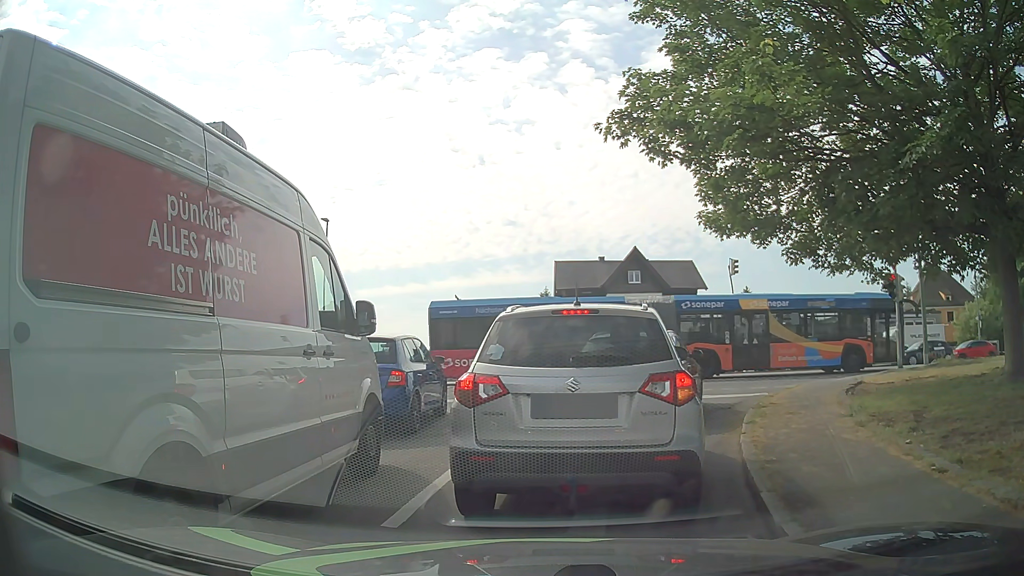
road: residential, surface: asphalt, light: Day
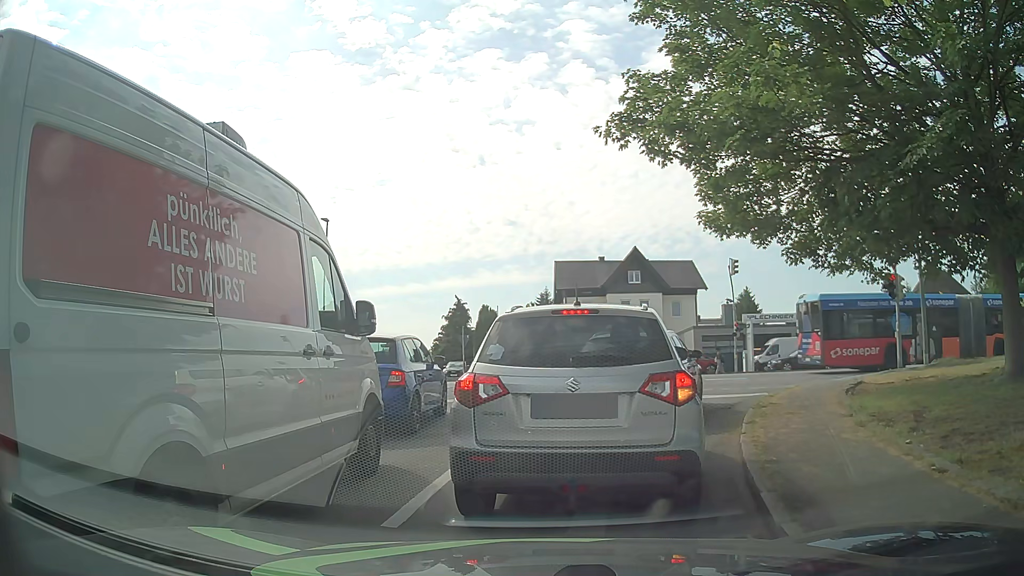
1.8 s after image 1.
(0.0, 0.0) m; 0°
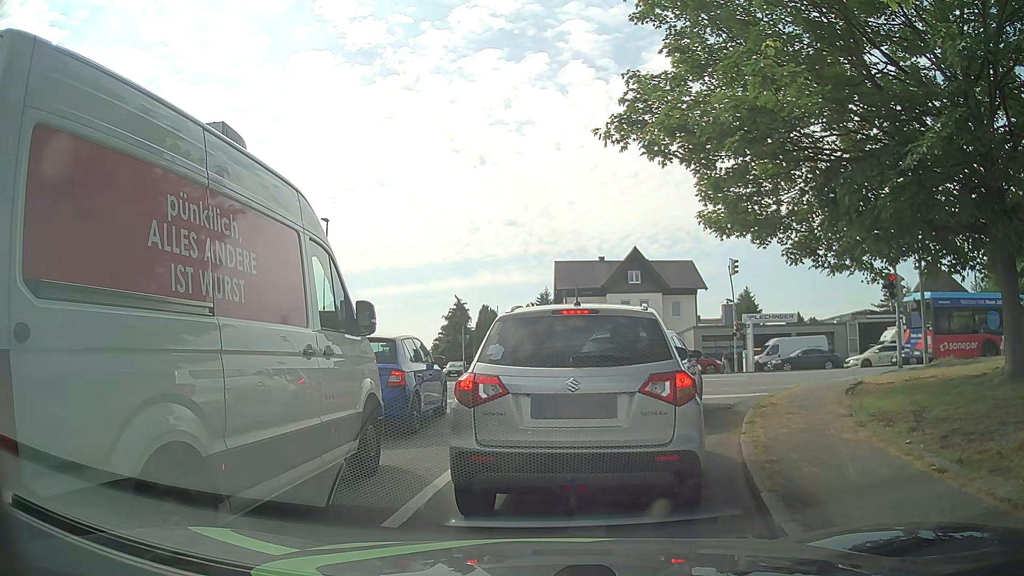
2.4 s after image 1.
(0.0, 0.0) m; 0°
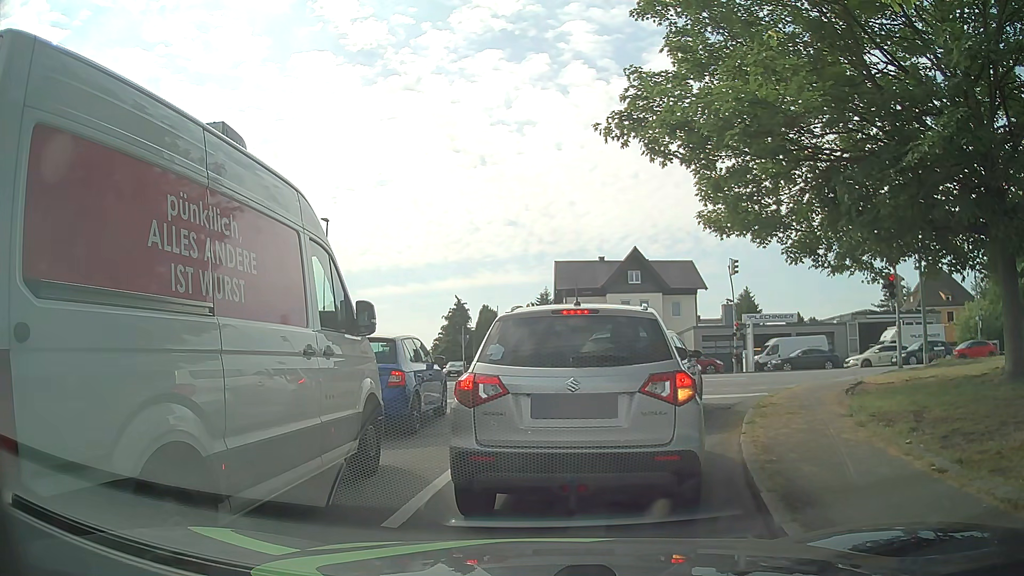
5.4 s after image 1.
(0.0, 0.0) m; 0°
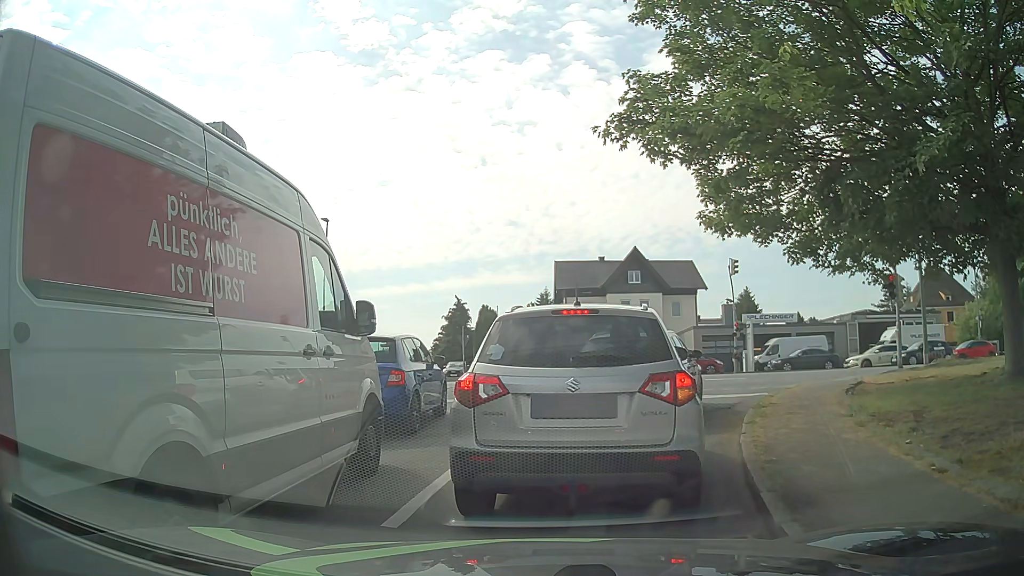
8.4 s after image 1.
(0.0, 0.0) m; 0°
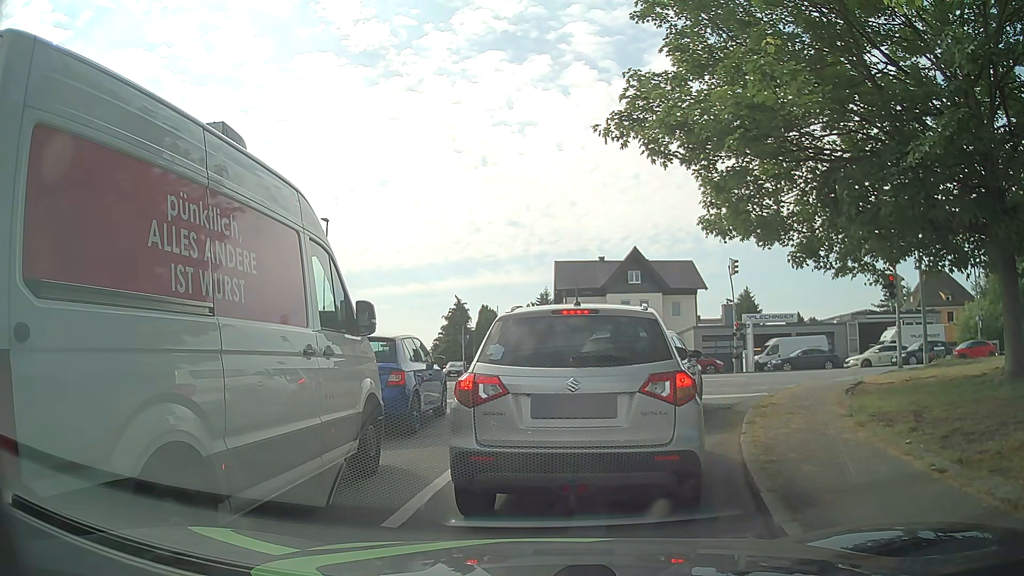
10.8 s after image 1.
(0.0, 0.0) m; 0°
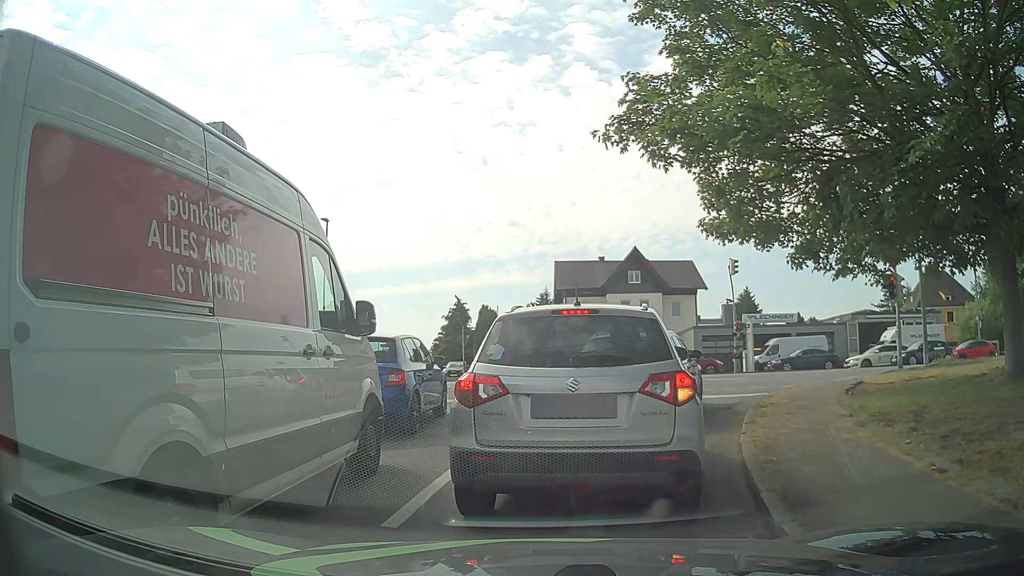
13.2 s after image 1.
(0.0, 0.0) m; 0°
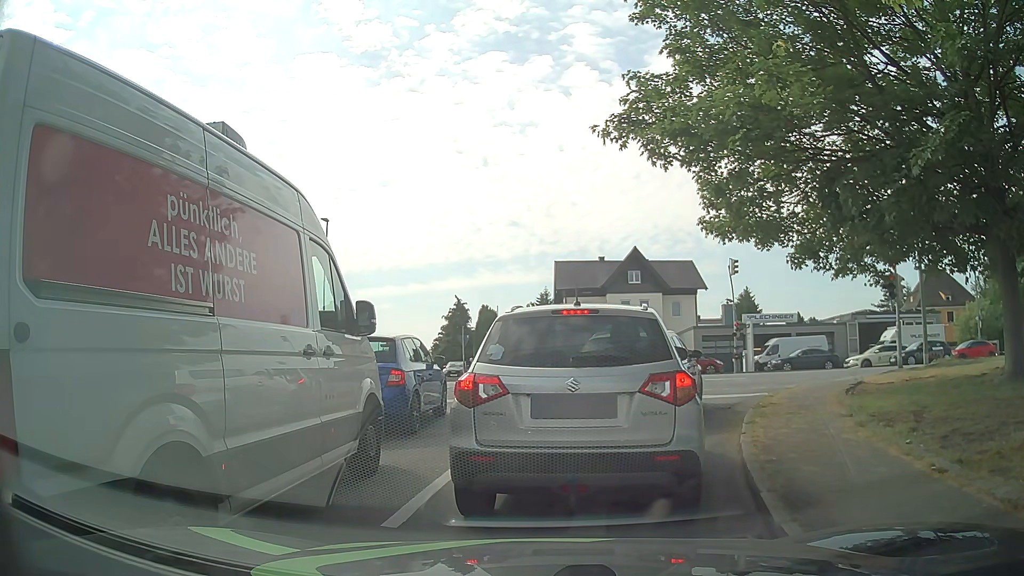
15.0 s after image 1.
(0.0, 0.0) m; 0°
